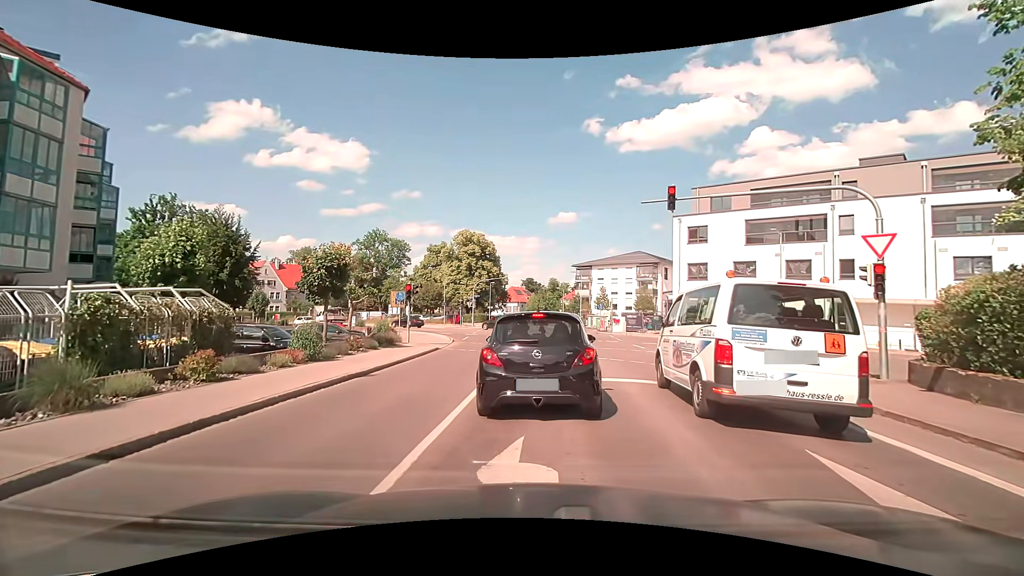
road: tertiary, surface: asphalt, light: Day
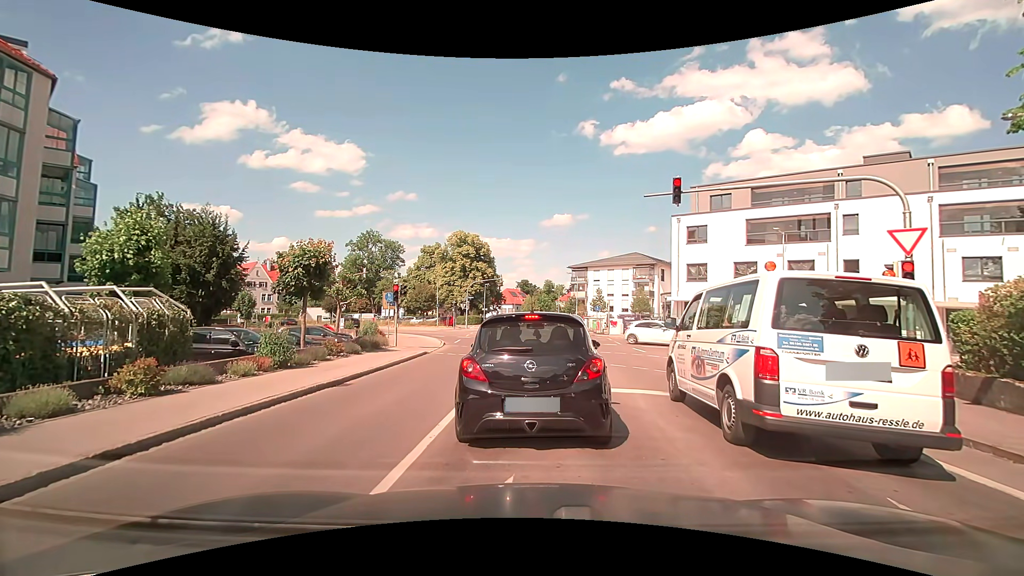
(0.0, +1.3) m; 0°
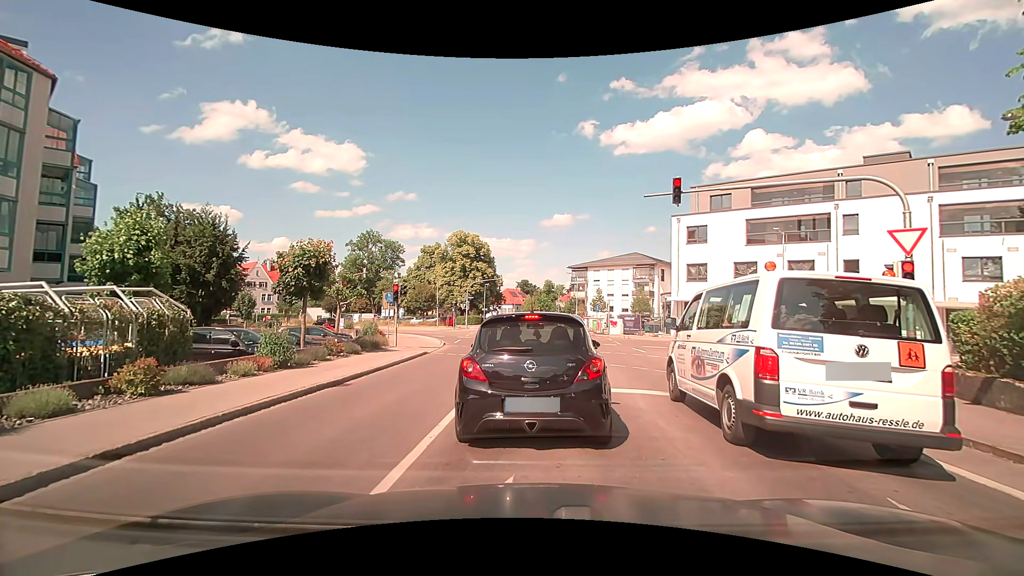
(0.0, 0.0) m; 0°
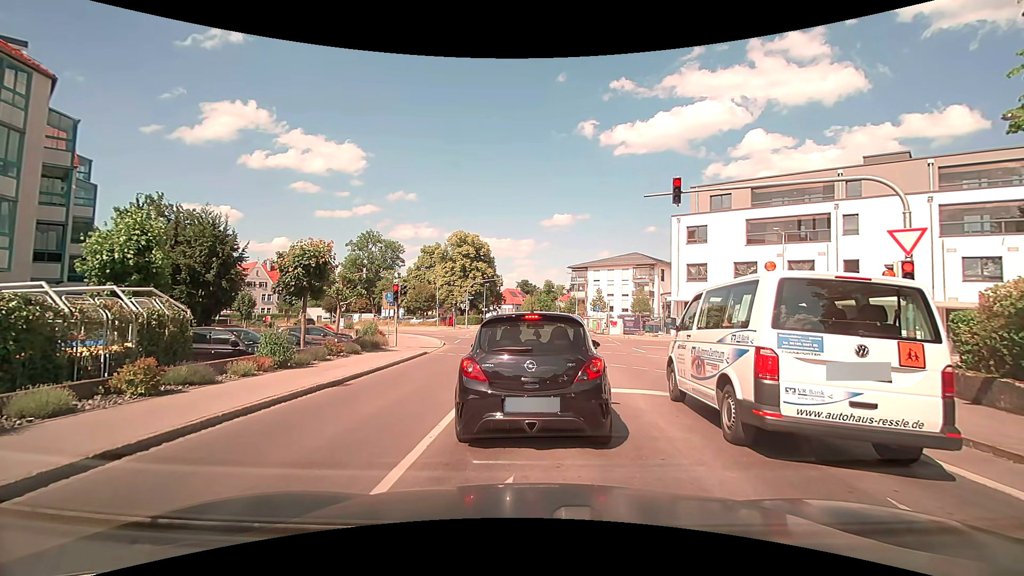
(0.0, 0.0) m; 0°
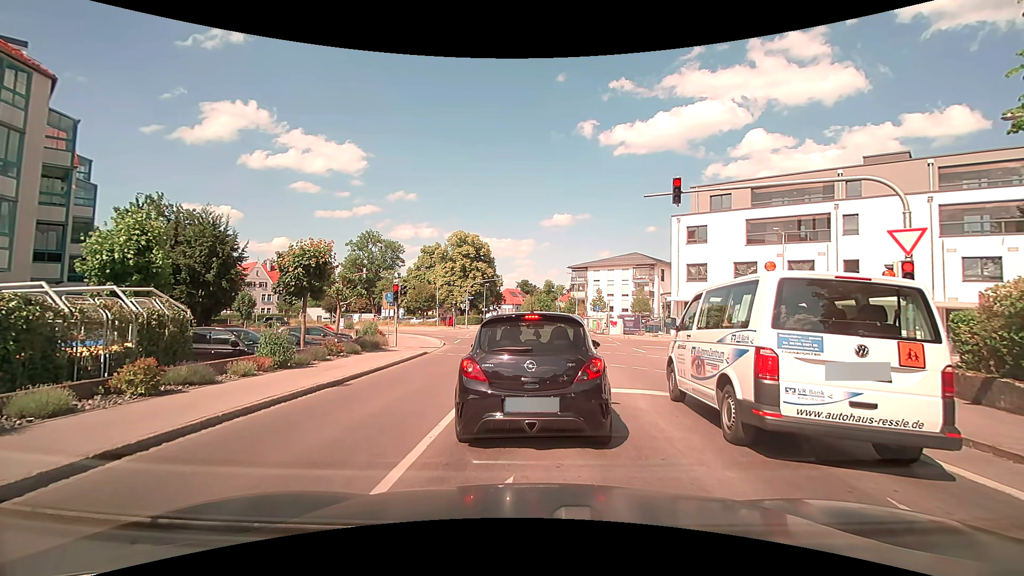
(0.0, 0.0) m; 0°
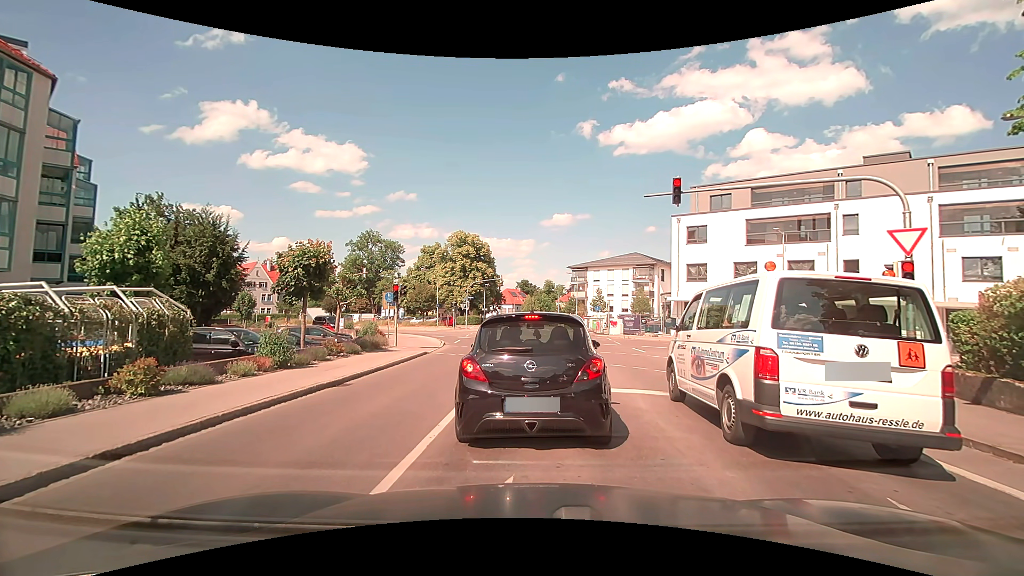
(0.0, 0.0) m; 0°
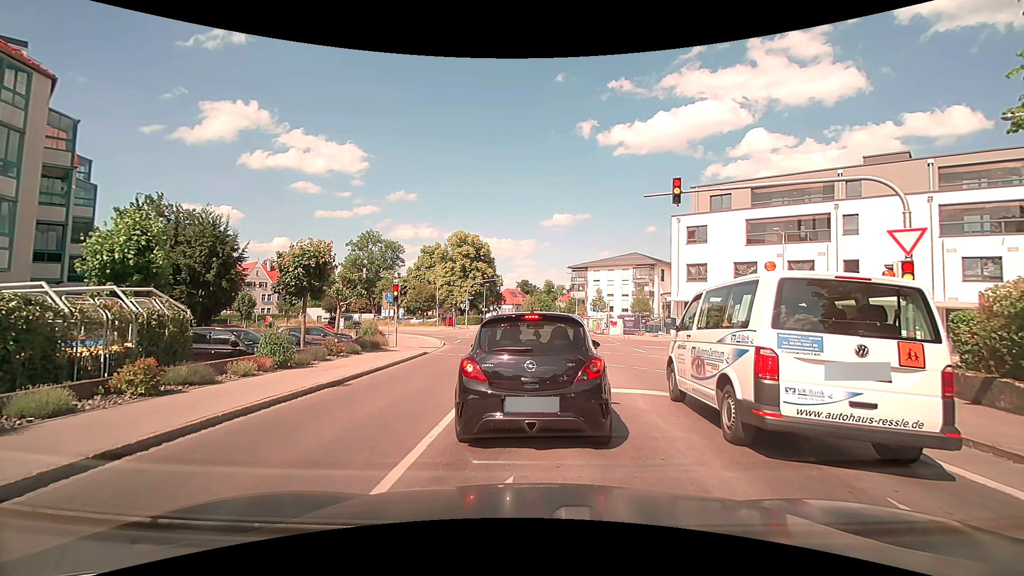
(0.0, 0.0) m; 0°
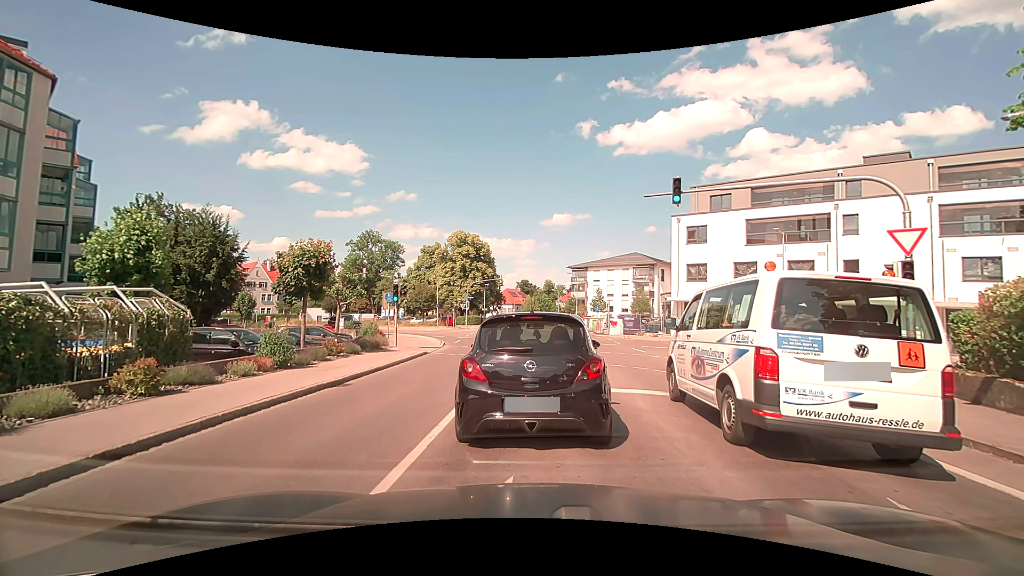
(0.0, 0.0) m; 0°
(0, +10) (+1, +20) (+1, +30) (0, +40) (-4, +48) (-12, +55) (-20, +61) (-27, +68) (-35, +75) (-42, +81) m
